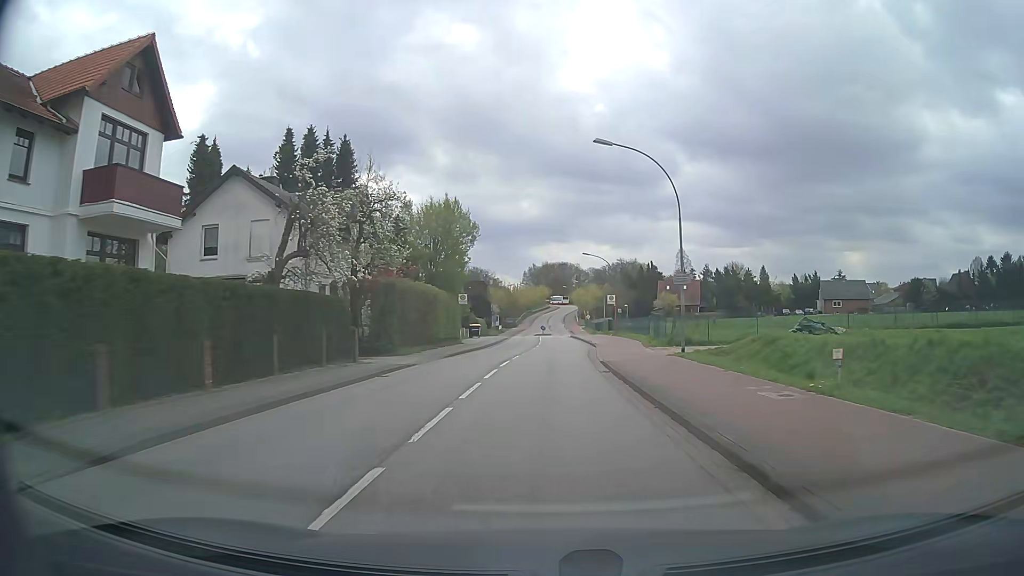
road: tertiary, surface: asphalt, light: Day
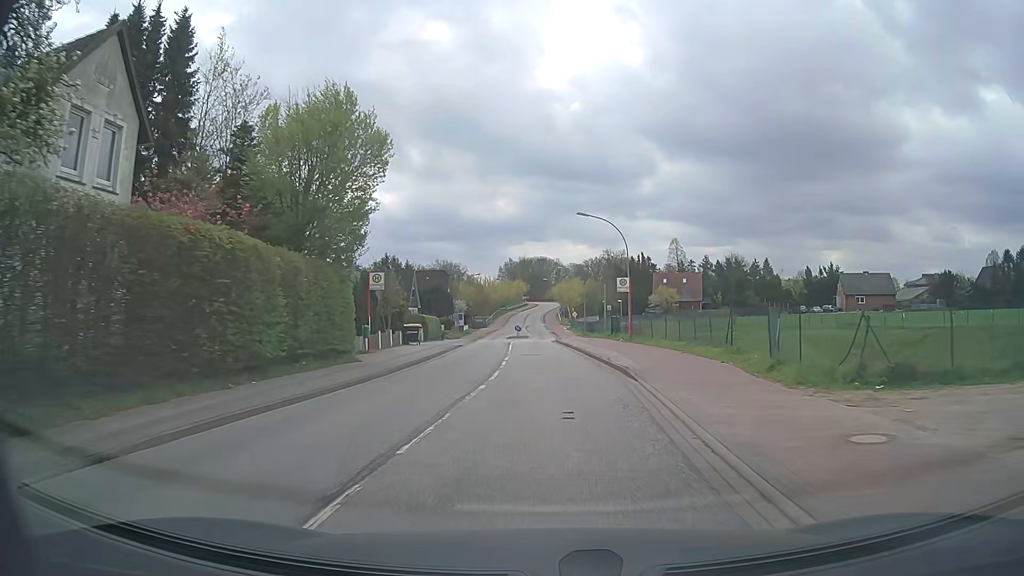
(+0.3, +23.1) m; +2°
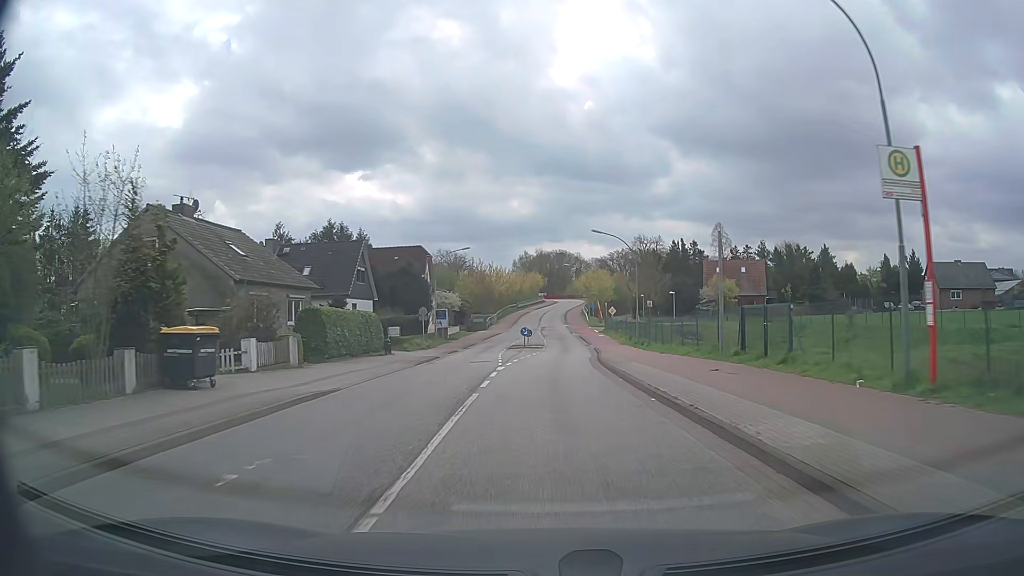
(-0.5, +30.6) m; -2°
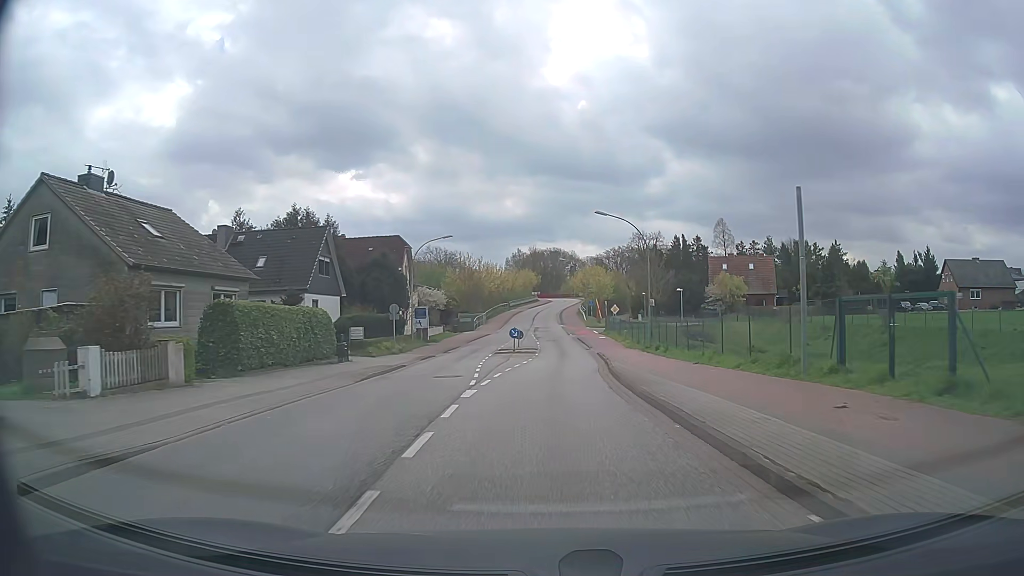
(0.0, +7.6) m; 0°
(0, +10) (0, +20) (+1, +30) (+1, +40) (+1, +50) (+1, +60) (+1, +70) (+1, +80) (+1, +90) (+1, +100) m
